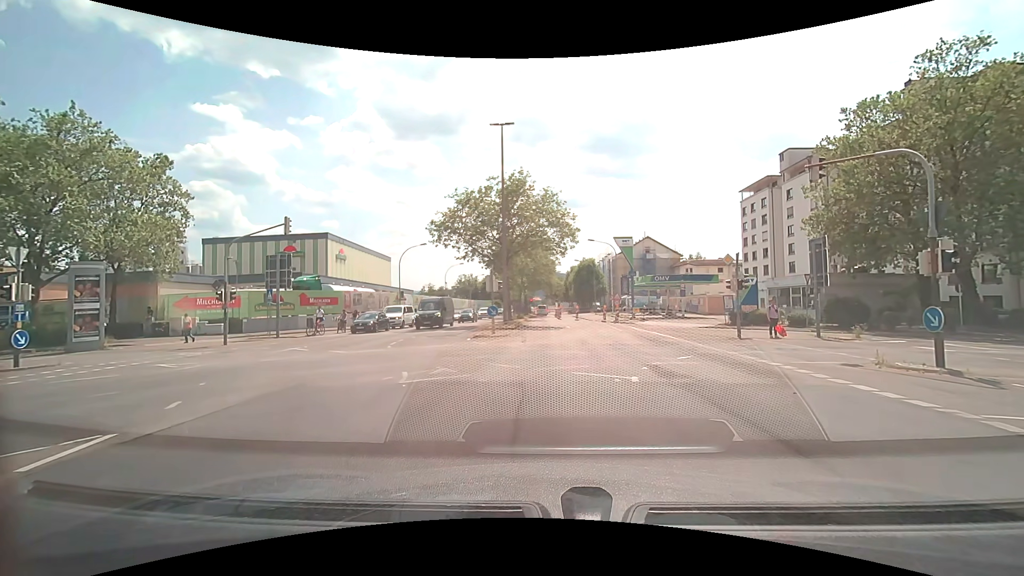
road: secondary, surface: asphalt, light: Day
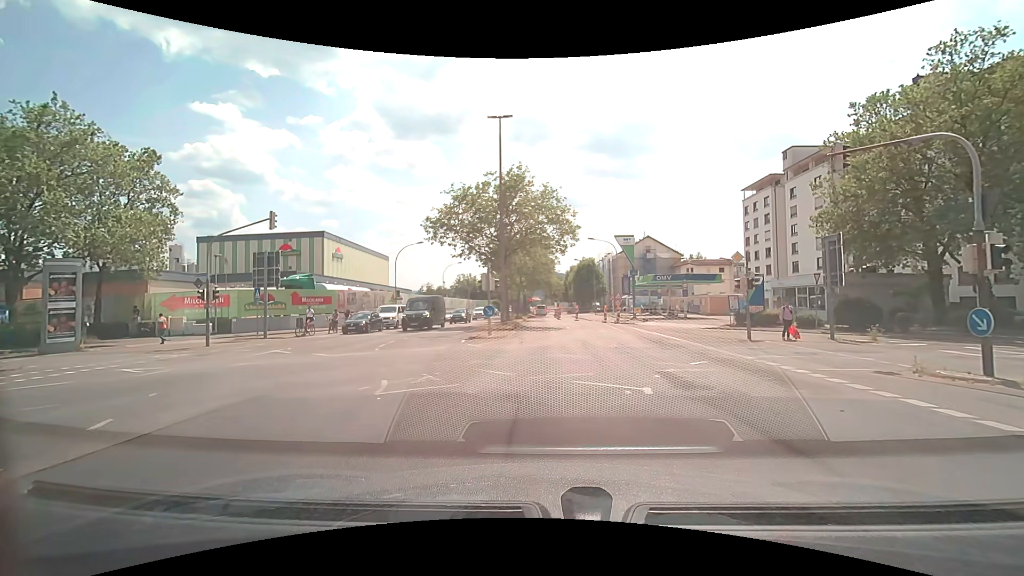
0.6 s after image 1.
(0.0, +1.4) m; +2°
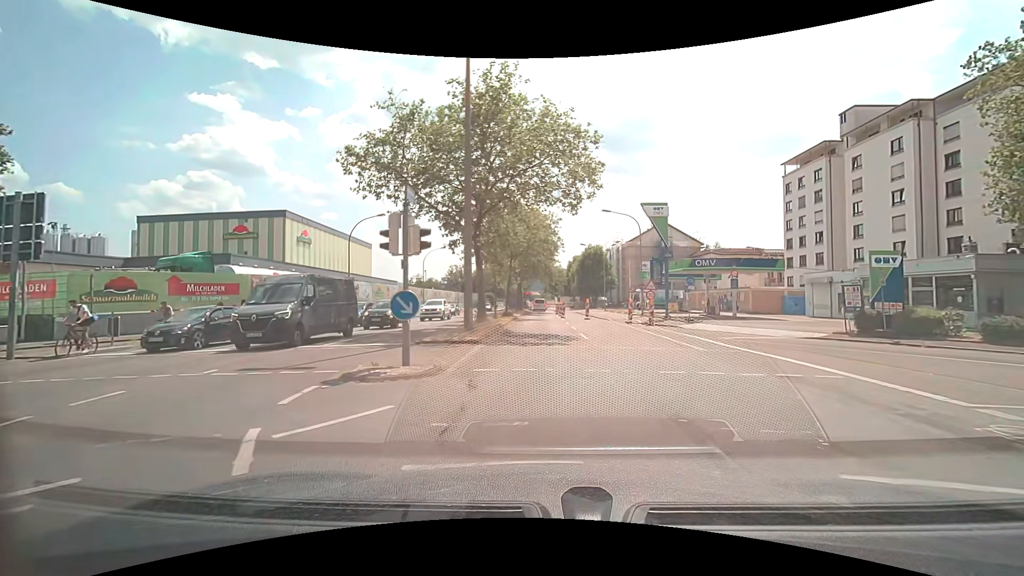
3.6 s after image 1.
(-0.4, +15.1) m; -2°
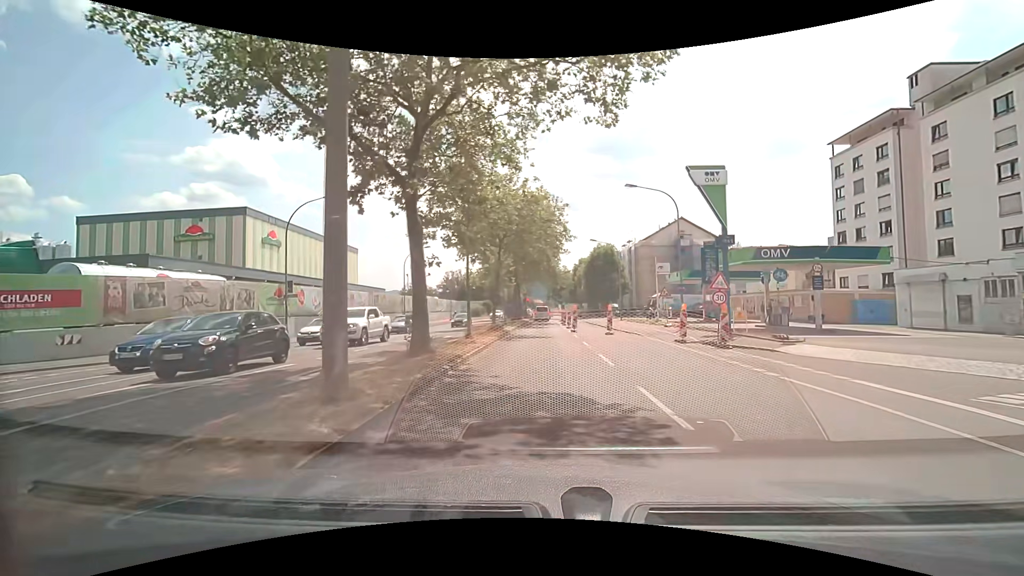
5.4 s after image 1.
(0.0, +12.2) m; 0°
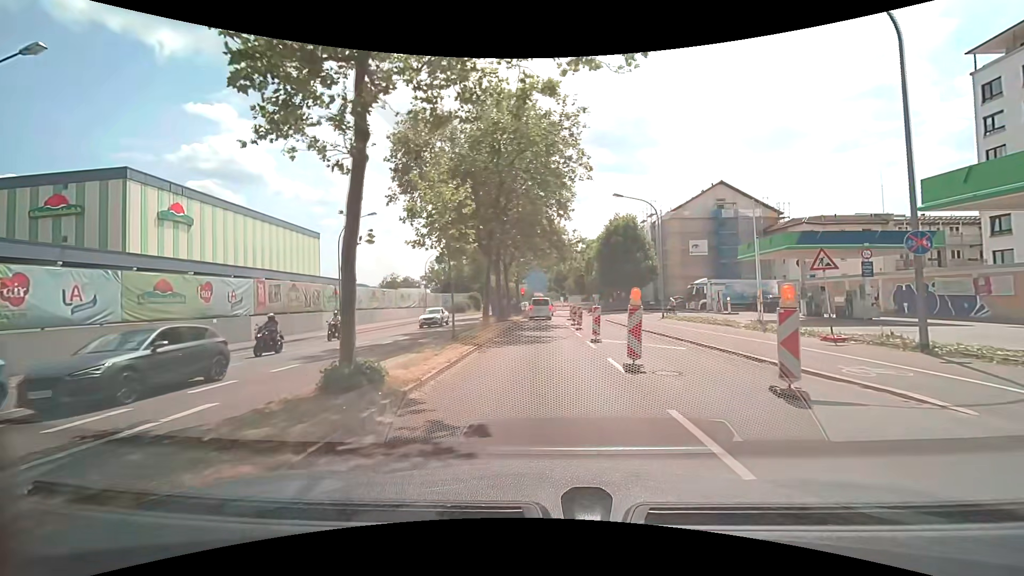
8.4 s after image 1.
(0.0, +20.6) m; 0°
(0, +10) (0, +20) (0, +30) (0, +40) (0, +50) (0, +60) (-1, +70) (-5, +79) (-6, +89) (-5, +99) m
